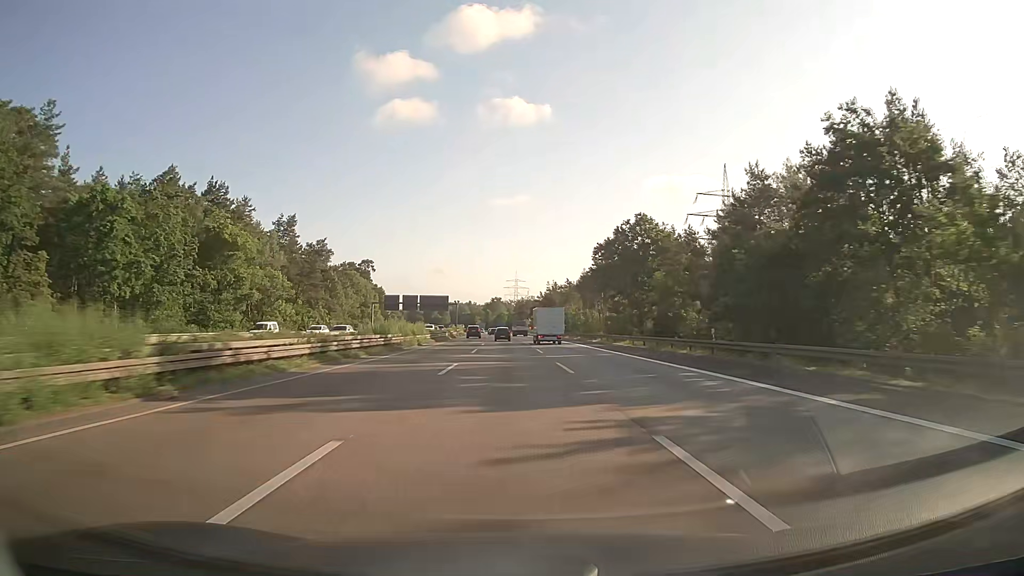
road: motorway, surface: asphalt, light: Day
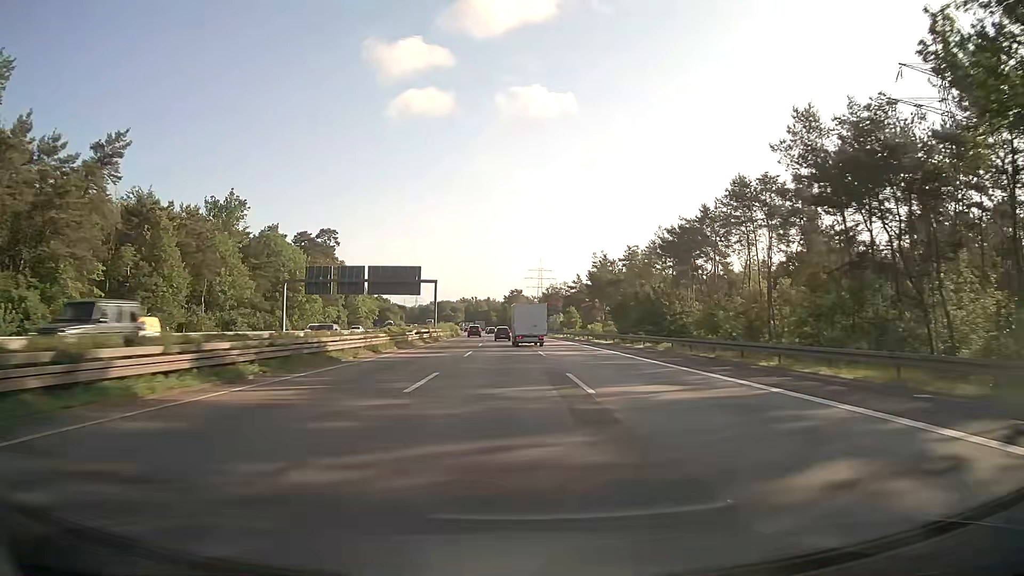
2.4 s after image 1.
(-1.2, +76.2) m; -2°
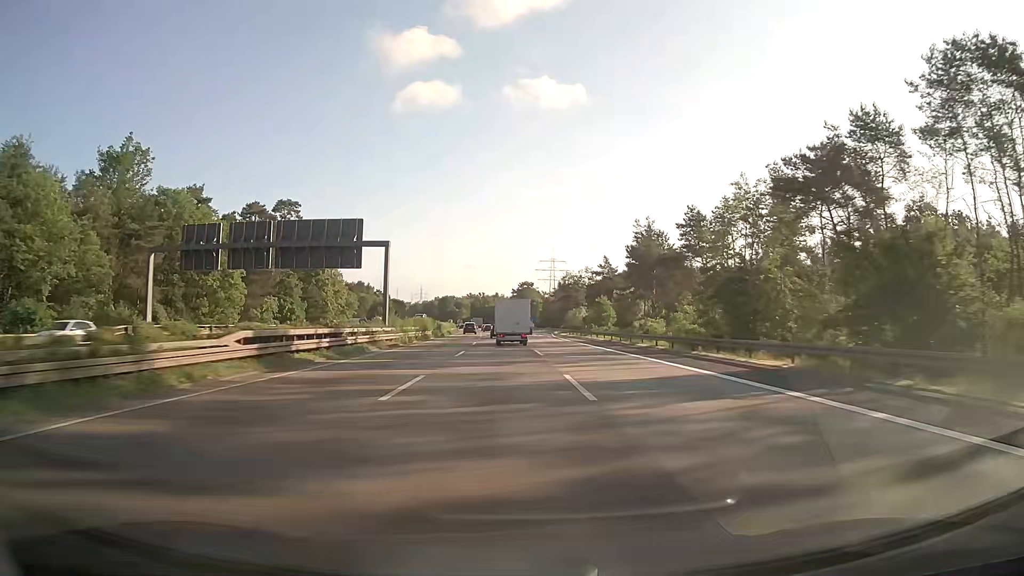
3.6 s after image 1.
(-0.2, +37.6) m; -1°
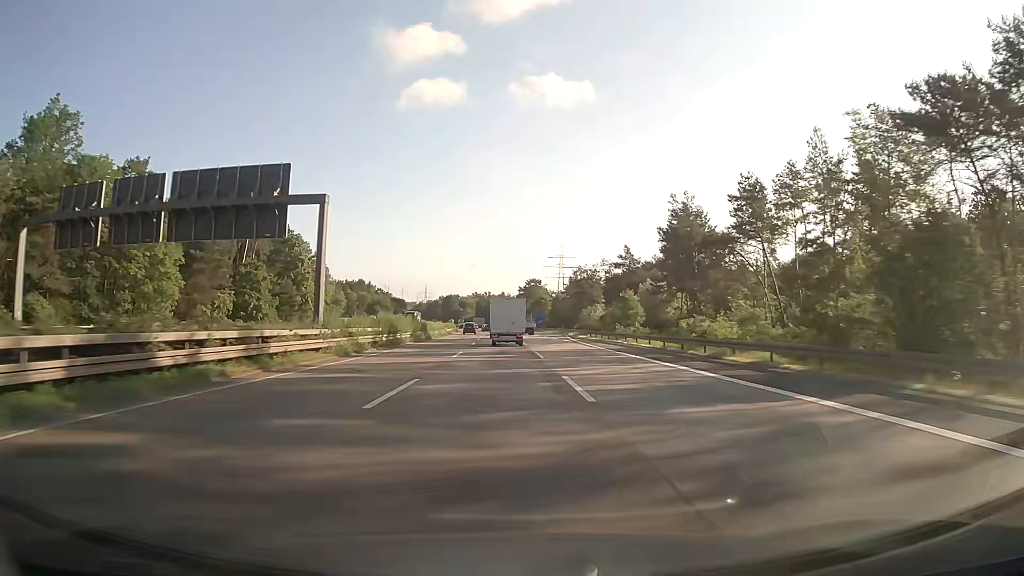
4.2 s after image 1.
(-0.1, +18.3) m; -1°
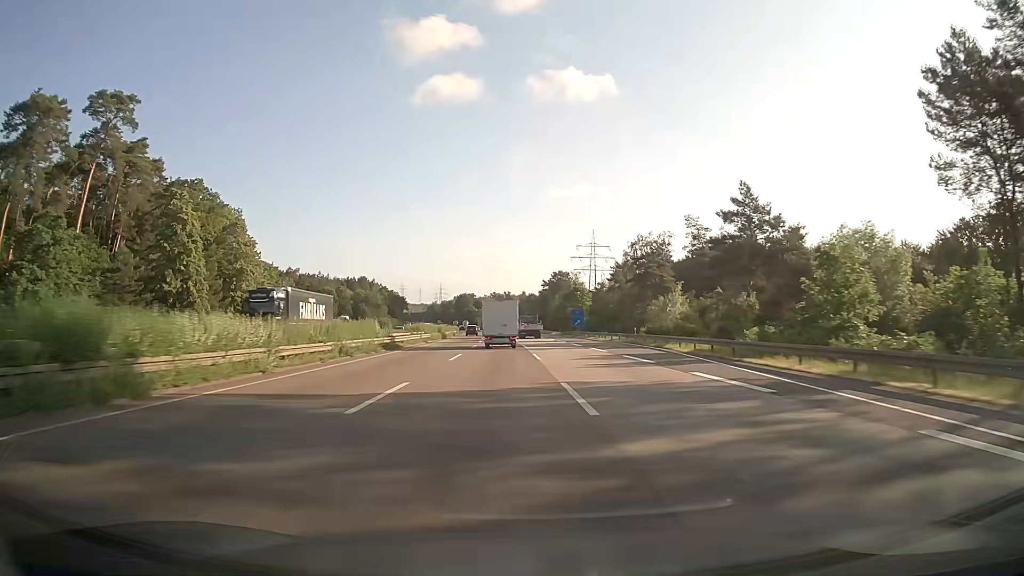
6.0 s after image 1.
(-0.7, +53.9) m; -2°
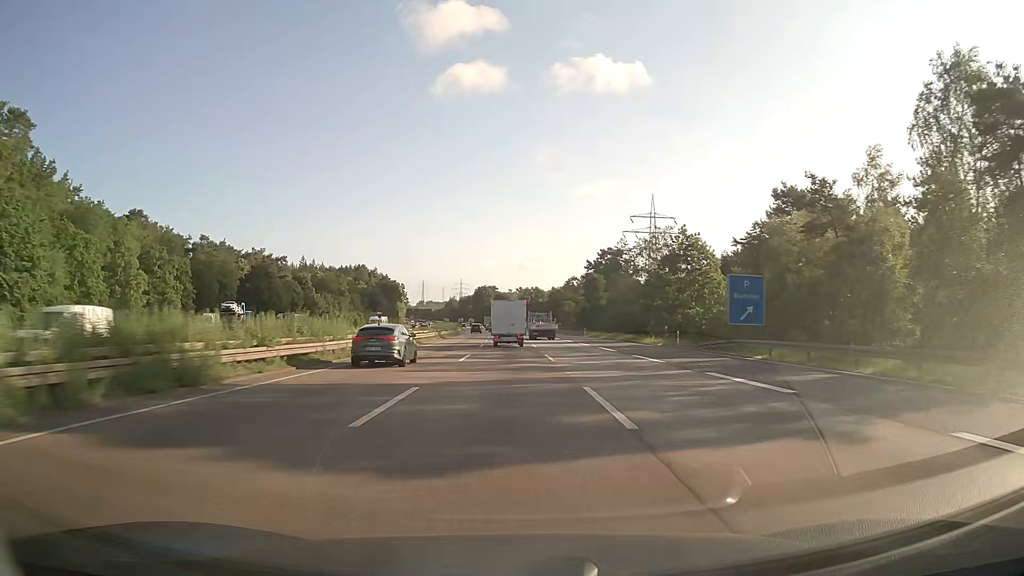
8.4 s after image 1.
(-1.6, +71.1) m; -2°
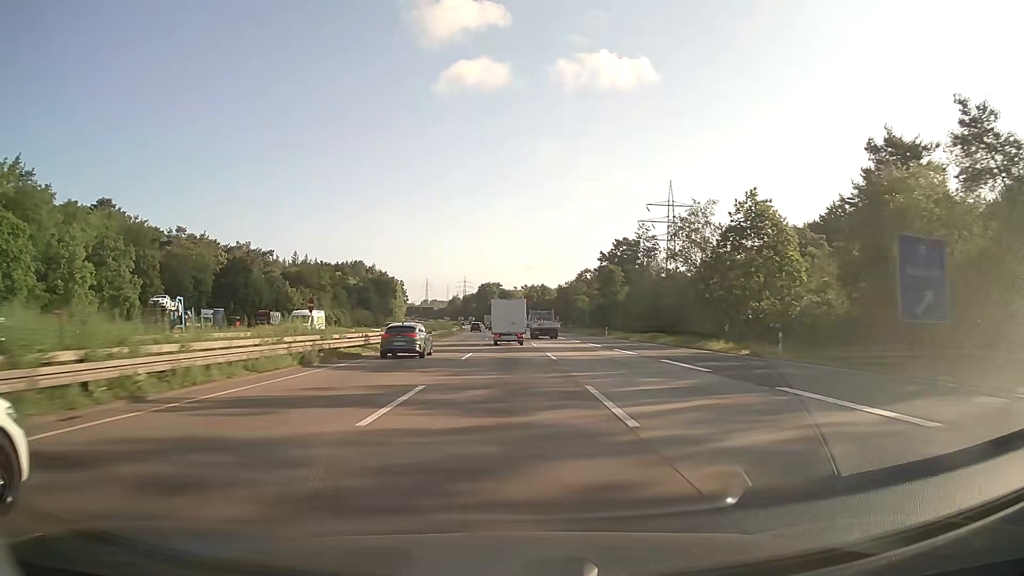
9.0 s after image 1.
(-0.1, +17.7) m; 0°
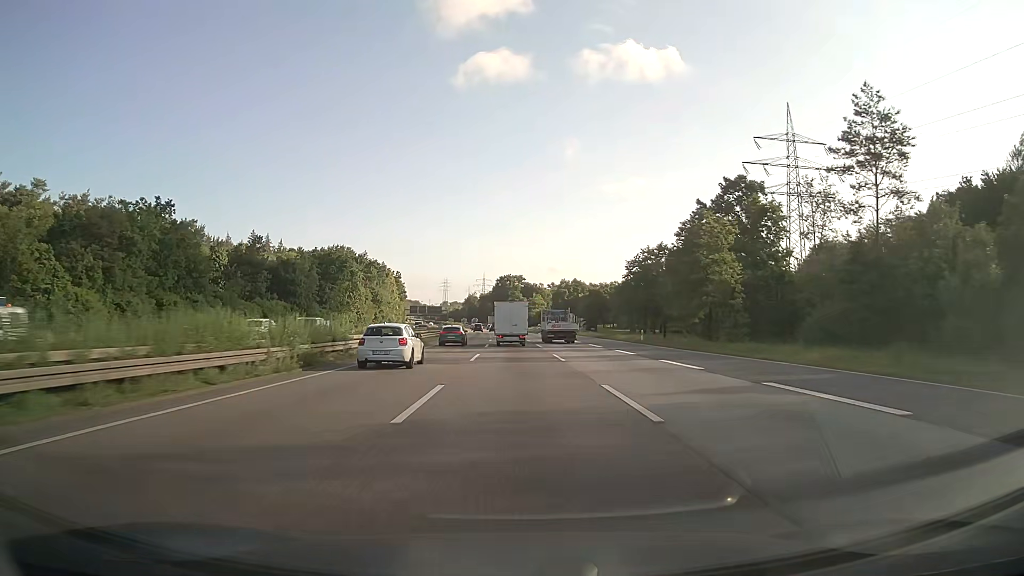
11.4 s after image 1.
(-1.3, +70.2) m; -2°
(0, +10) (0, +20) (0, +30) (0, +40) (-1, +50) (-1, +60) (-1, +70) (-1, +80) (-2, +90) (-2, +100) m
